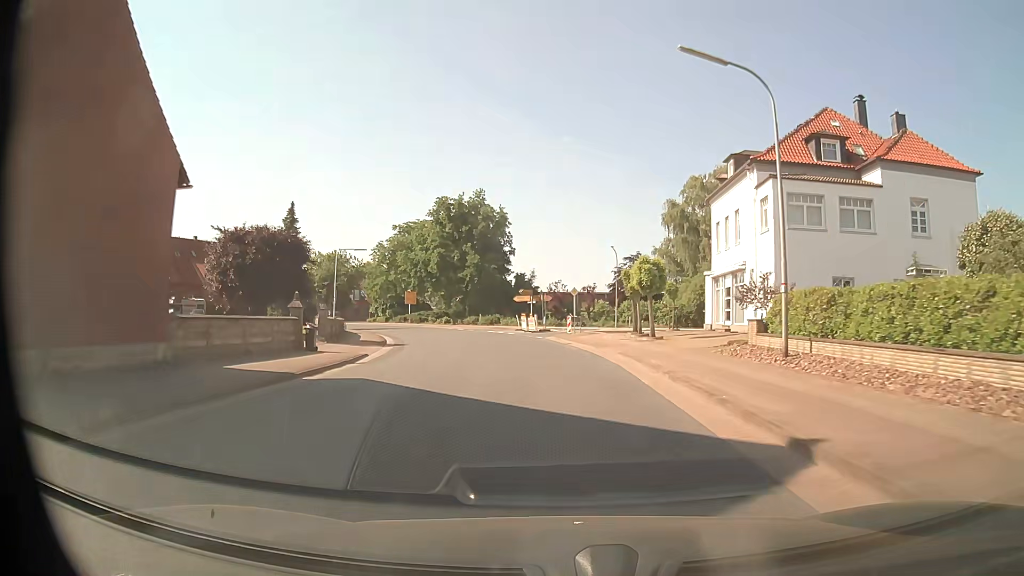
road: secondary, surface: asphalt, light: Day
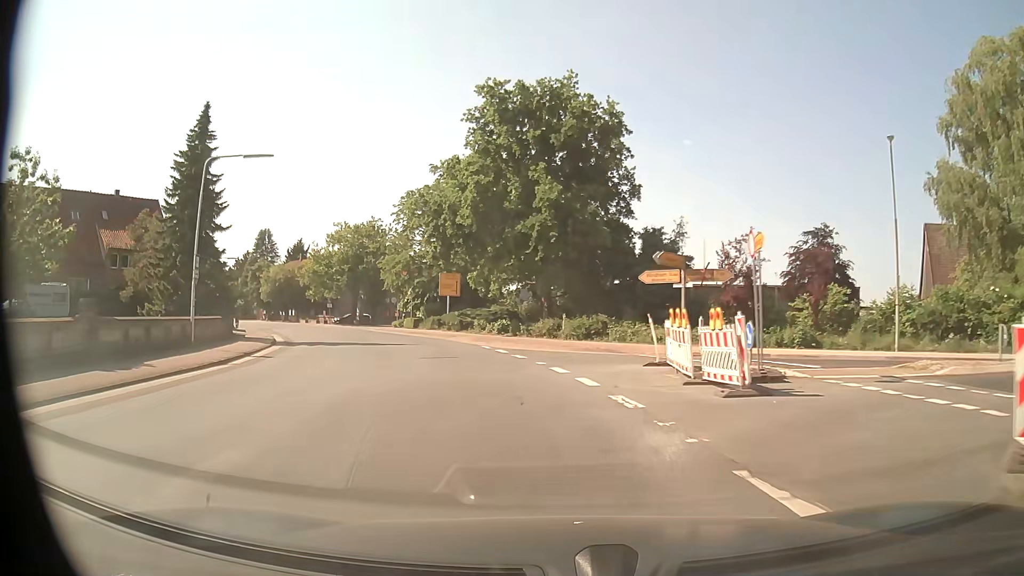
(-2.4, +40.1) m; -10°
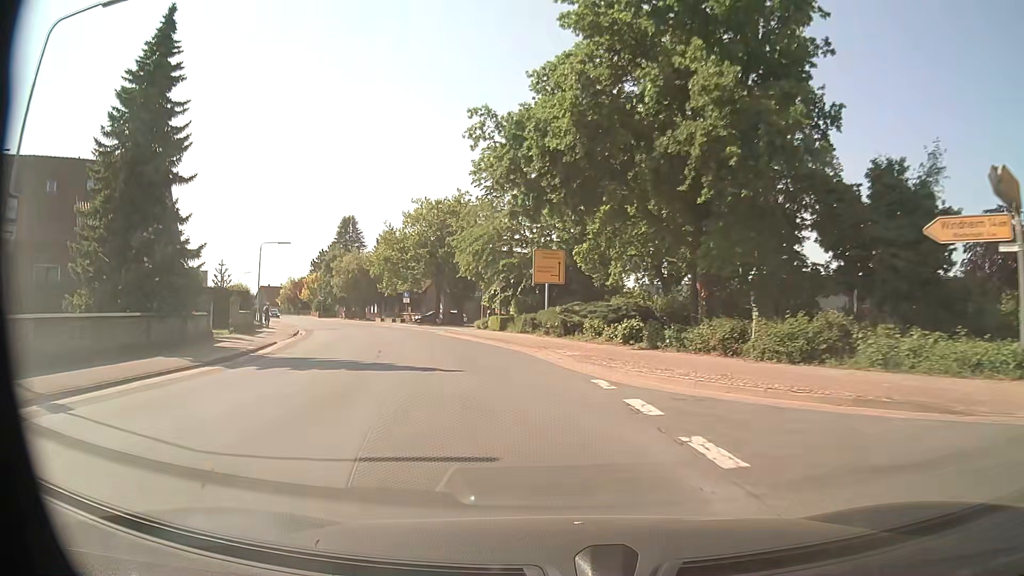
(-1.4, +15.9) m; -10°
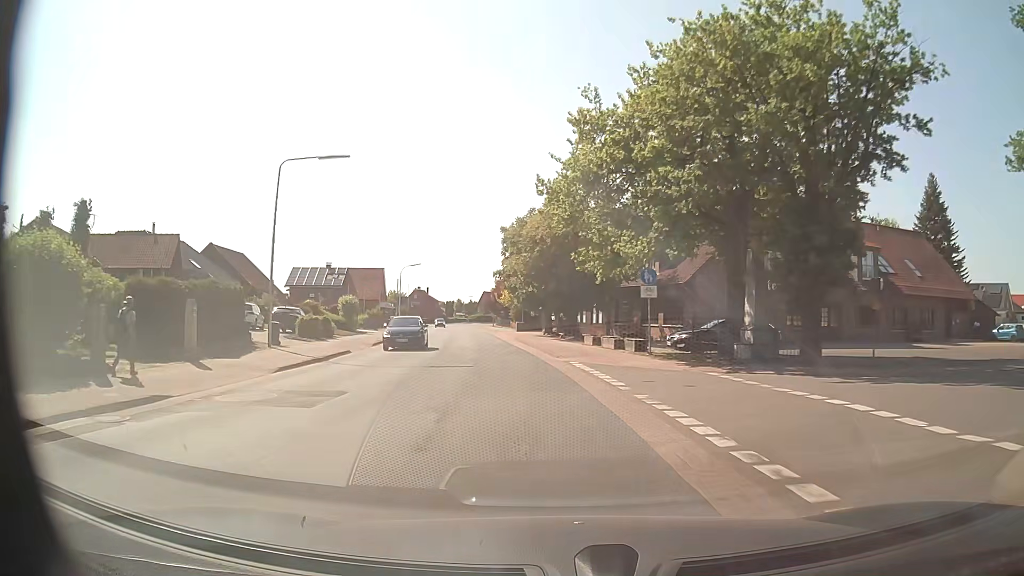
(-7.9, +39.3) m; -22°
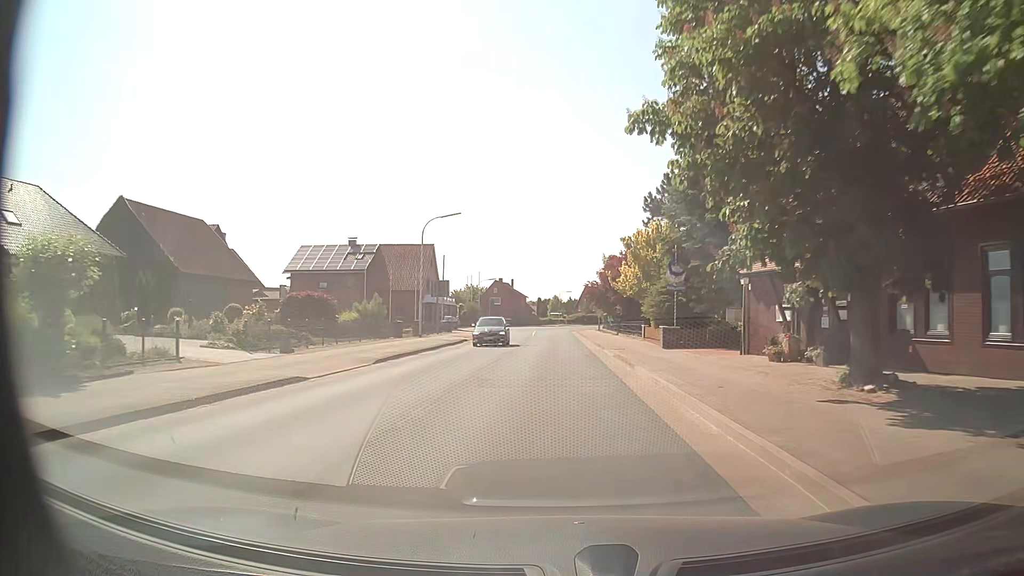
(-4.3, +40.3) m; -9°
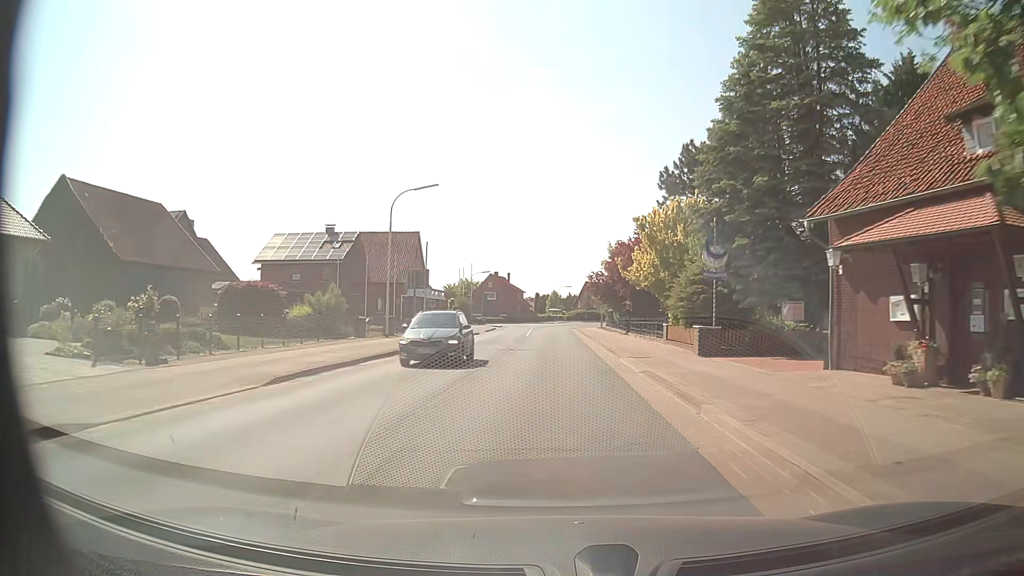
(0.0, +8.1) m; 0°
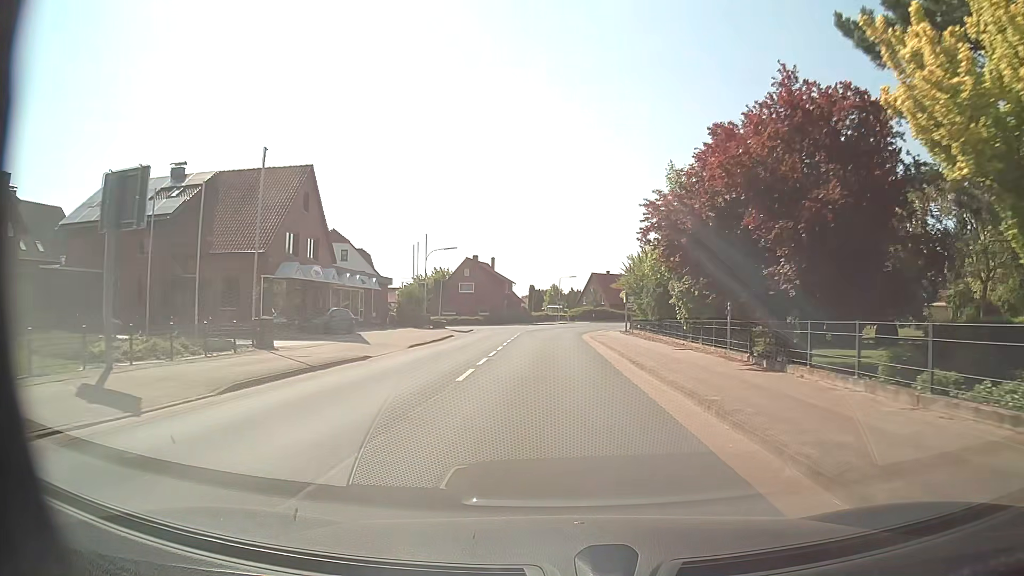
(0.0, +32.5) m; 0°
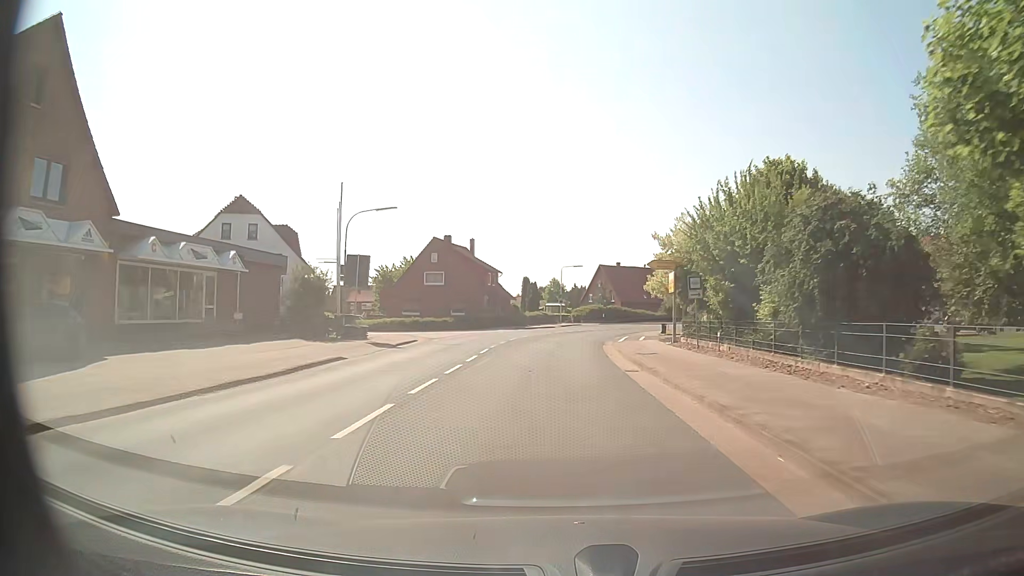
(-0.1, +24.4) m; 0°
(0, +10) (0, +20) (0, +30) (0, +40) (+2, +50) (+3, +60) (+6, +69) (+9, +79) (+13, +88) (+18, +97) m
